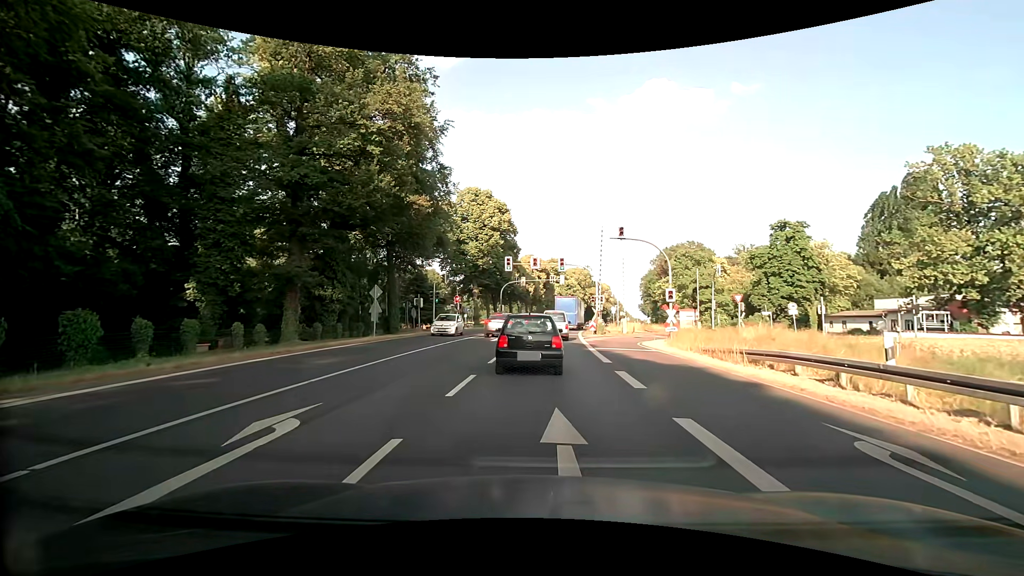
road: primary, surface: asphalt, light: Day
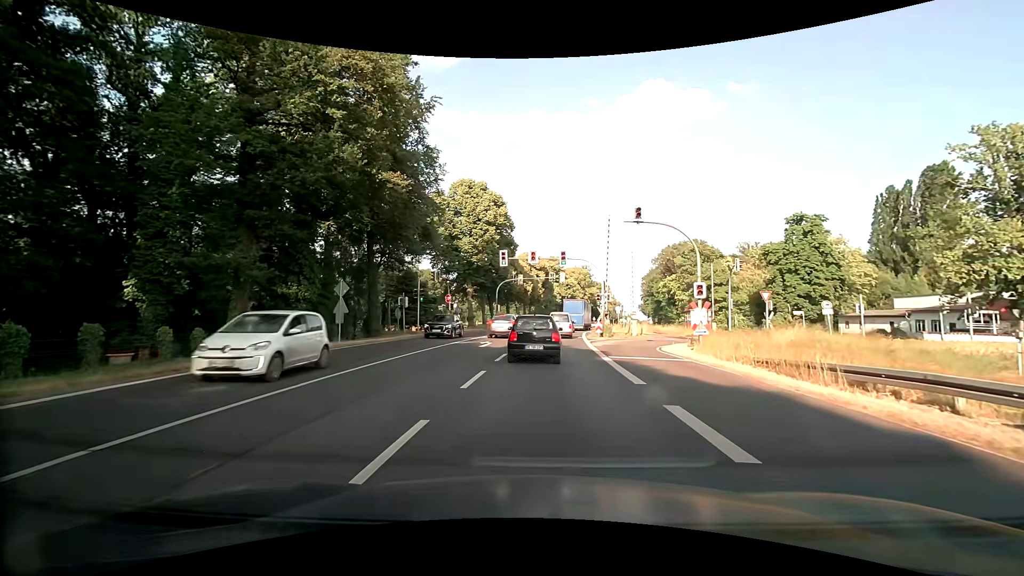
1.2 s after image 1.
(0.0, +5.2) m; +1°
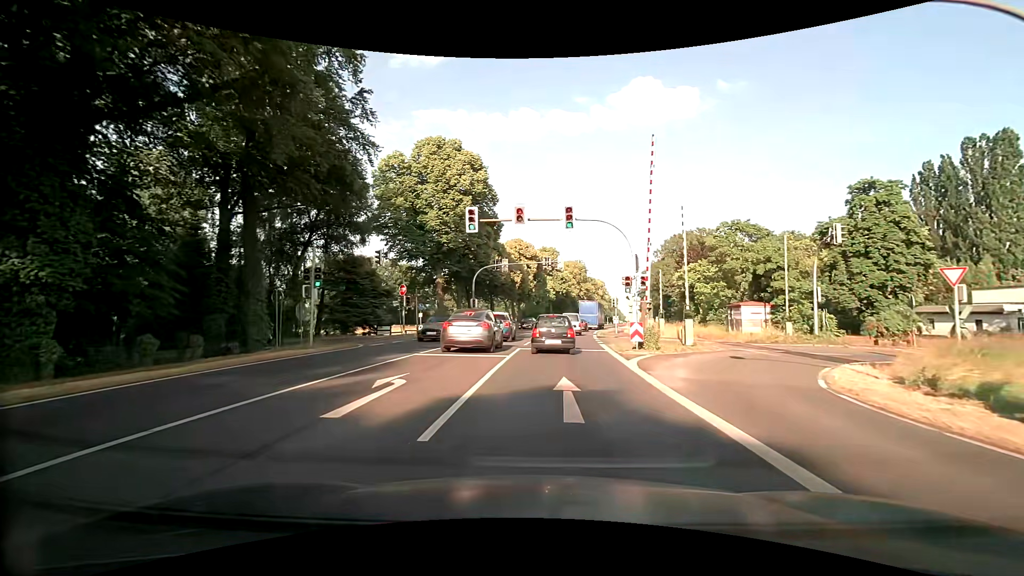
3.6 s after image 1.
(+0.1, +16.4) m; +1°
